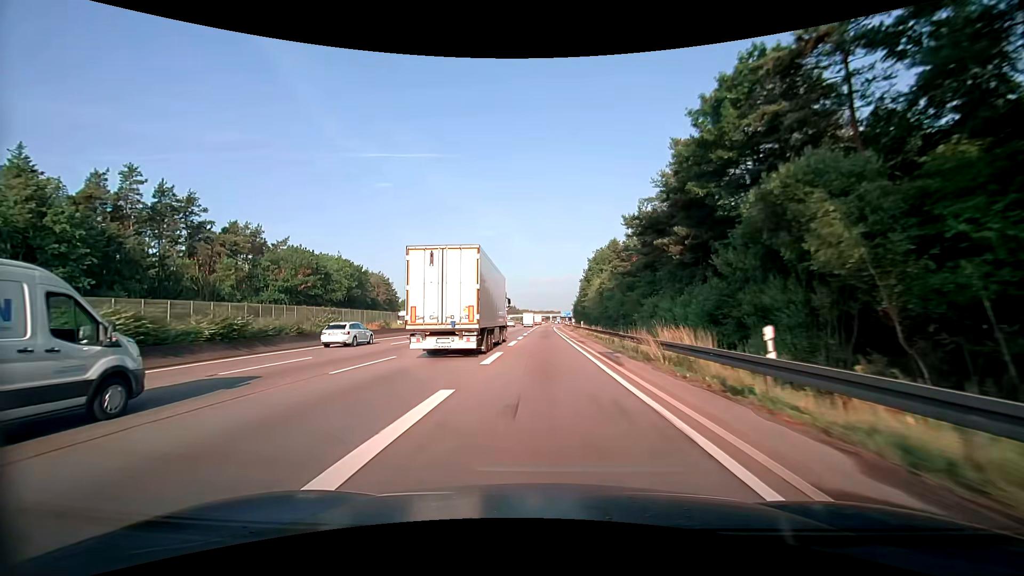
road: motorway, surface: asphalt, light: Day
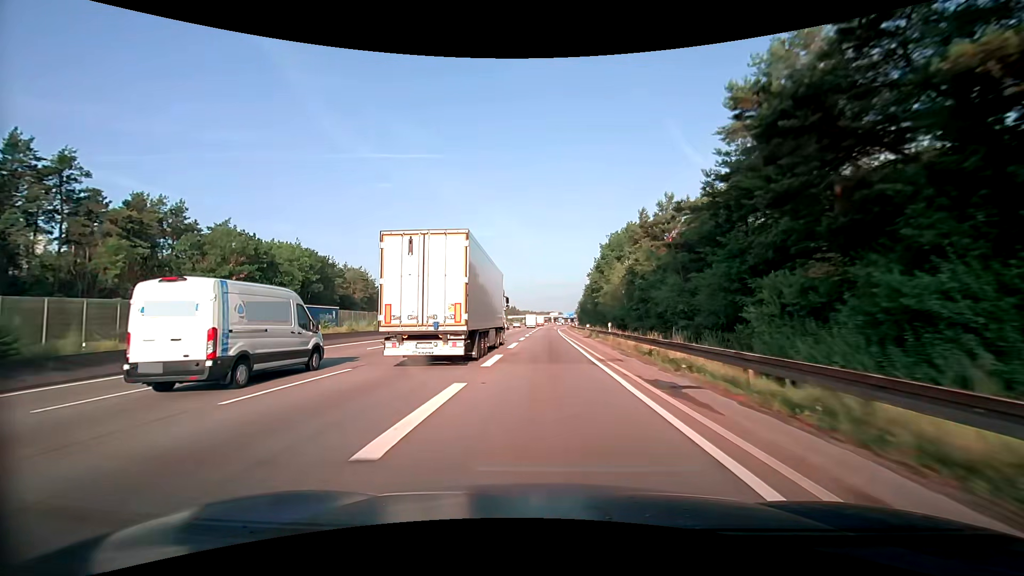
(+0.1, +22.9) m; 0°
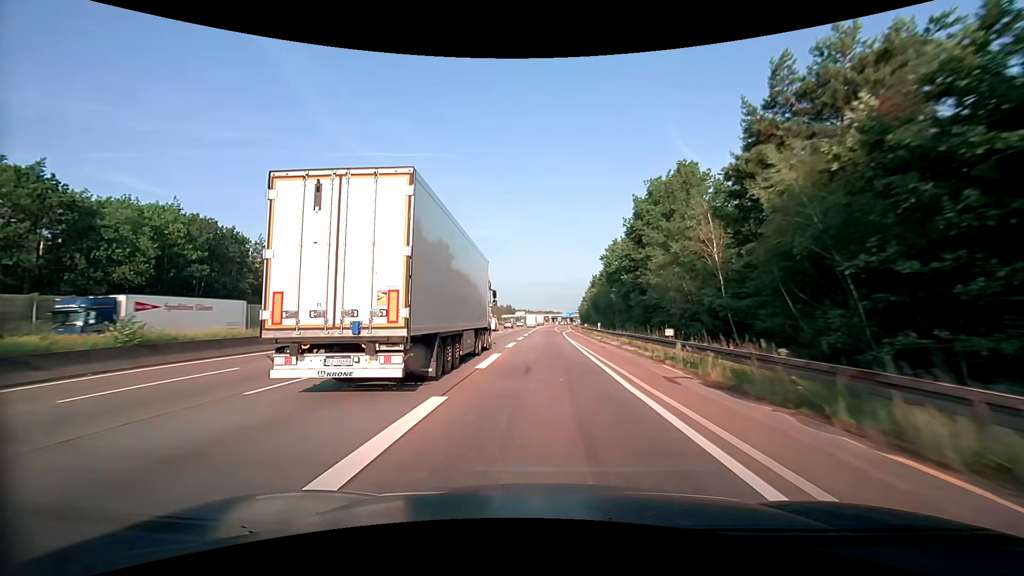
(+0.1, +35.8) m; 0°
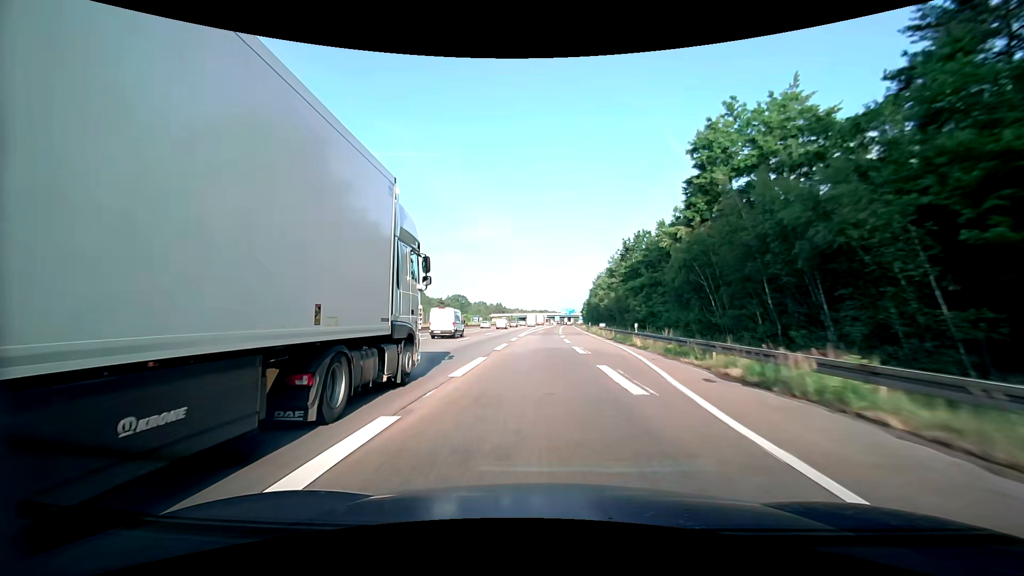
(+0.4, +62.8) m; +1°
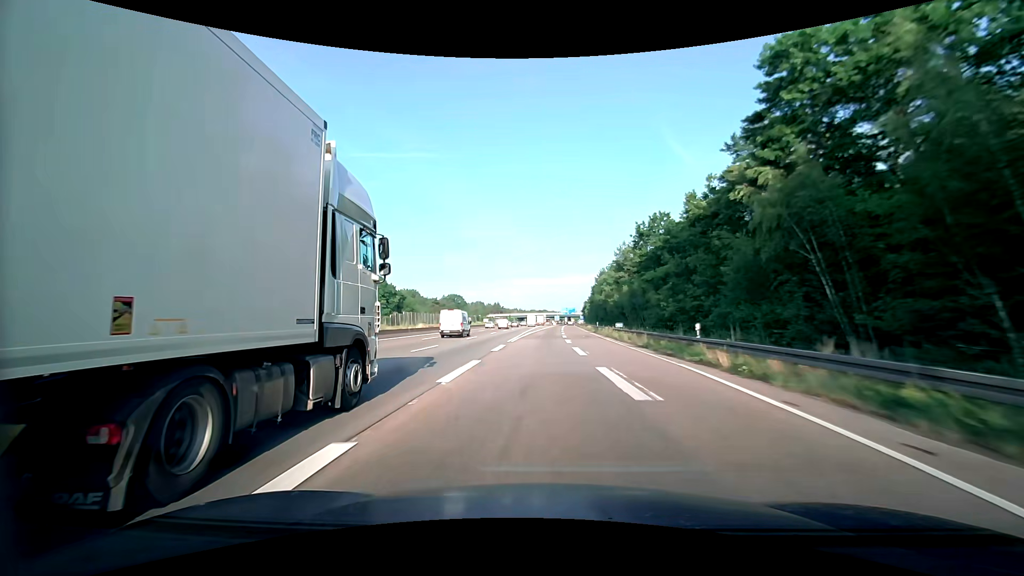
(0.0, +13.0) m; 0°
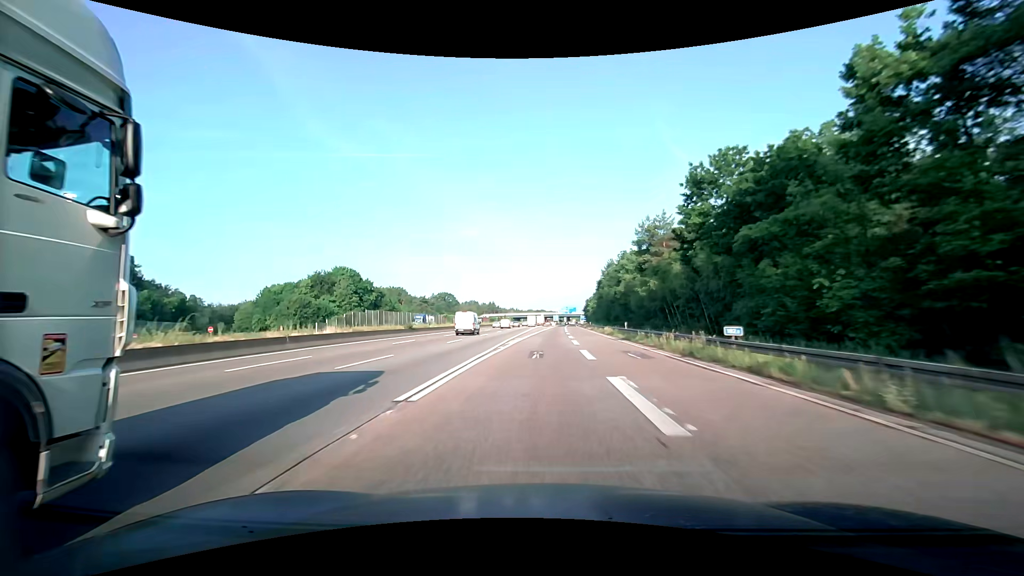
(+0.1, +26.2) m; 0°
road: motorway_link
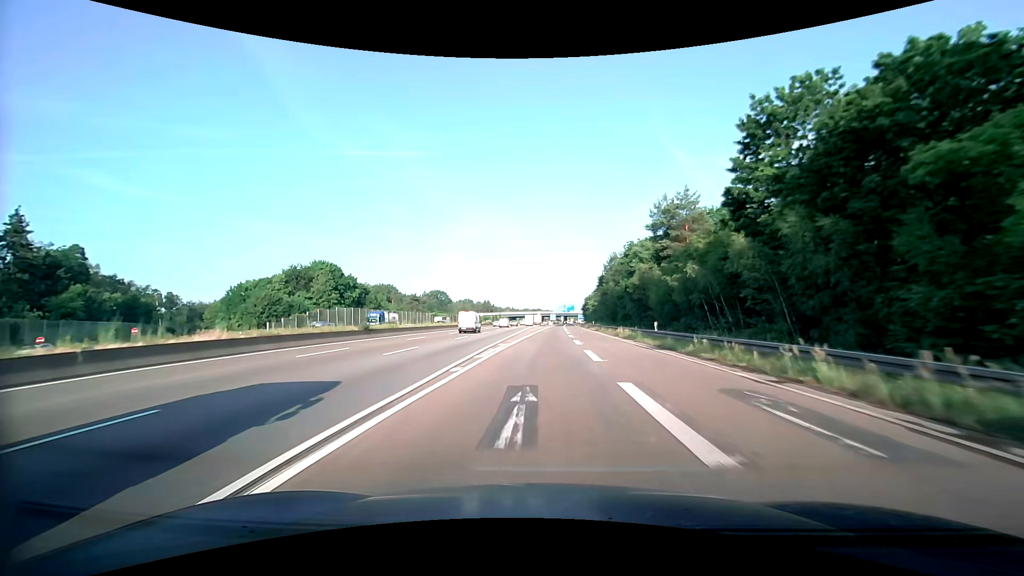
(+0.1, +13.2) m; 0°
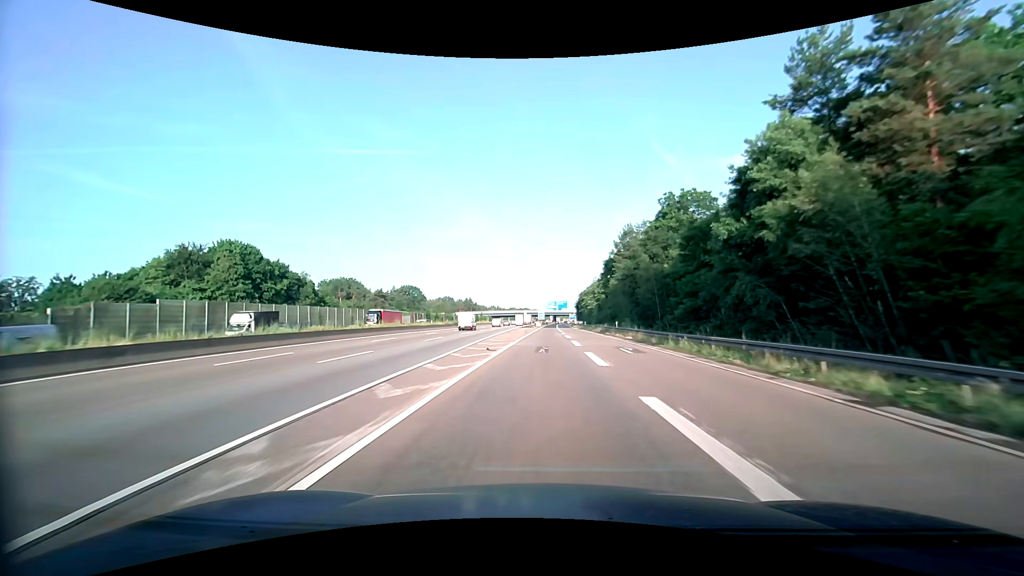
(+0.5, +39.8) m; +1°
(0, +10) (0, +20) (0, +30) (0, +40) (0, +50) (+1, +60) (+1, +70) (+1, +80) (+1, +90) (+1, +100) m
